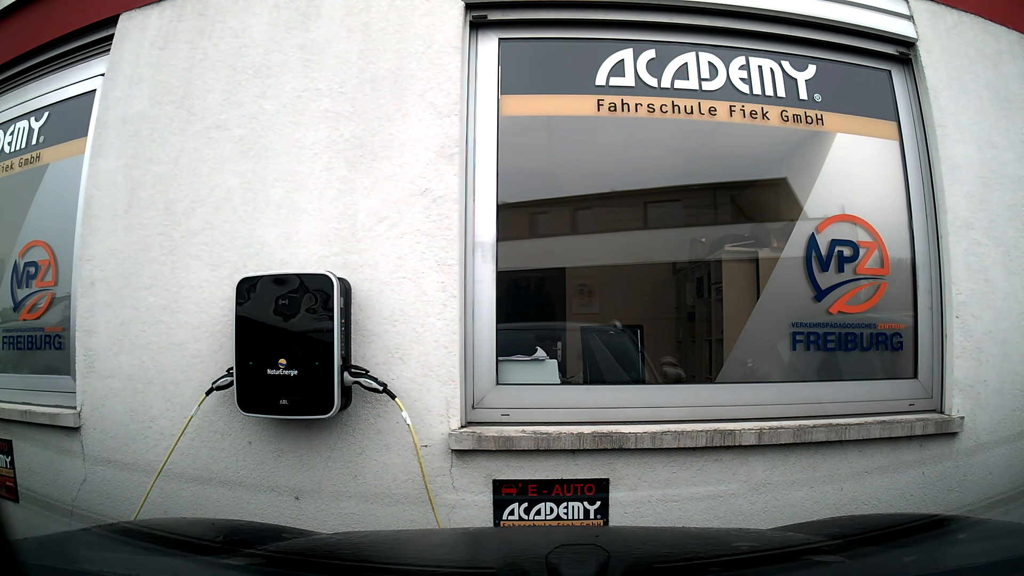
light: Day
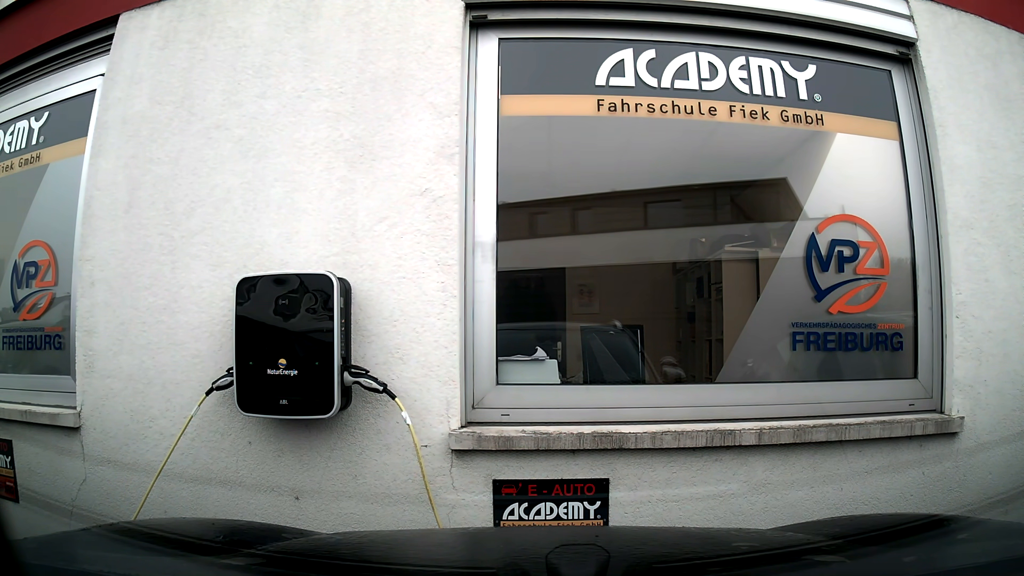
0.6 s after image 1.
(0.0, 0.0) m; 0°
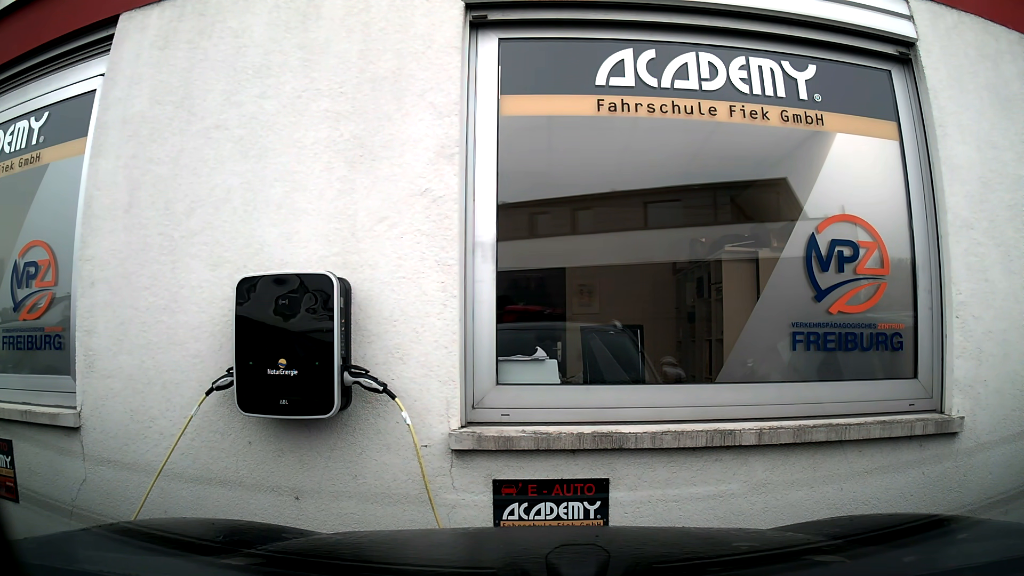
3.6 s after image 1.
(0.0, 0.0) m; 0°
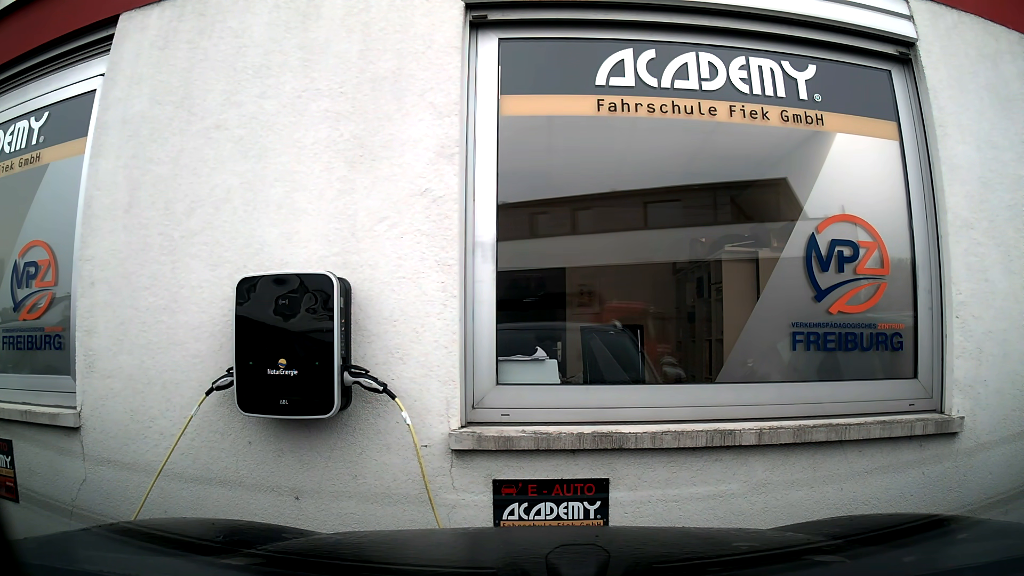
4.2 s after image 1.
(0.0, 0.0) m; 0°
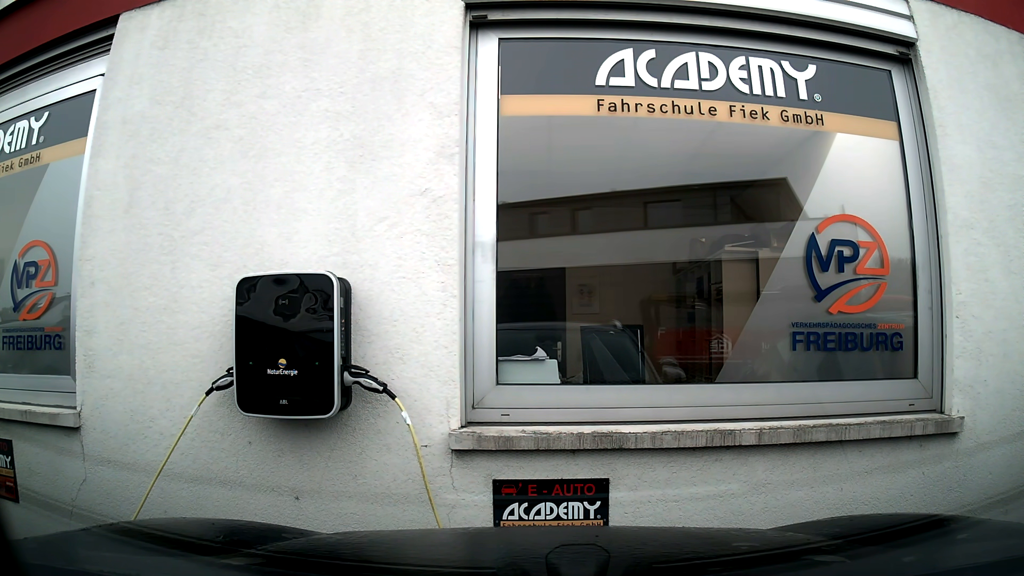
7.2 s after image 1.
(0.0, 0.0) m; 0°
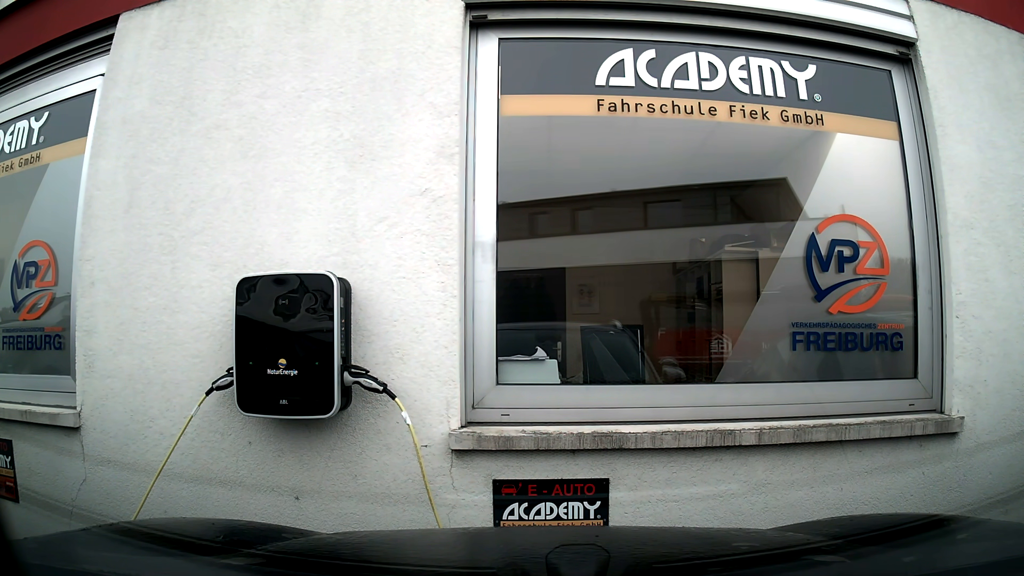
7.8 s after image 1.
(0.0, 0.0) m; 0°
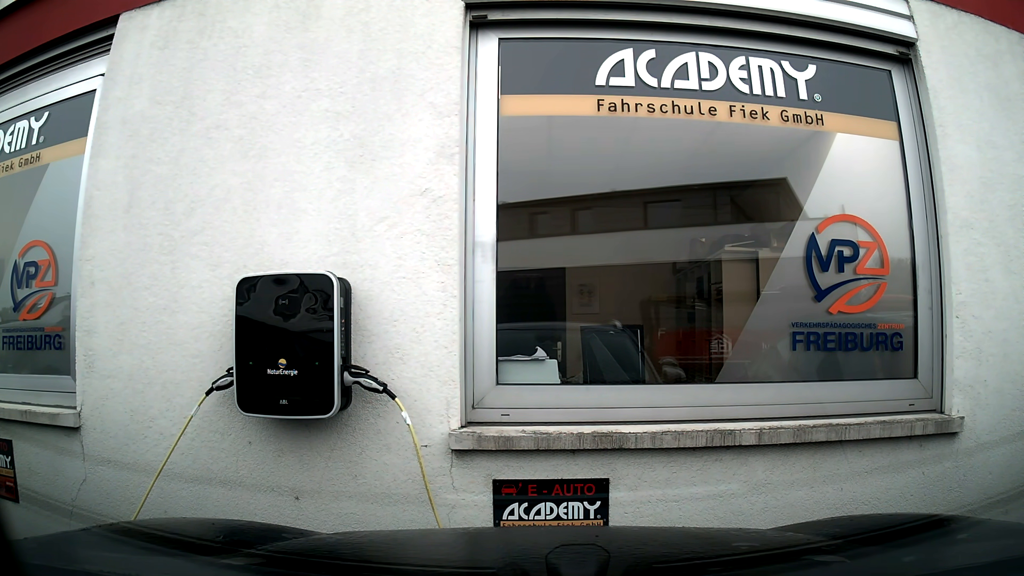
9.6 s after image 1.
(0.0, 0.0) m; 0°
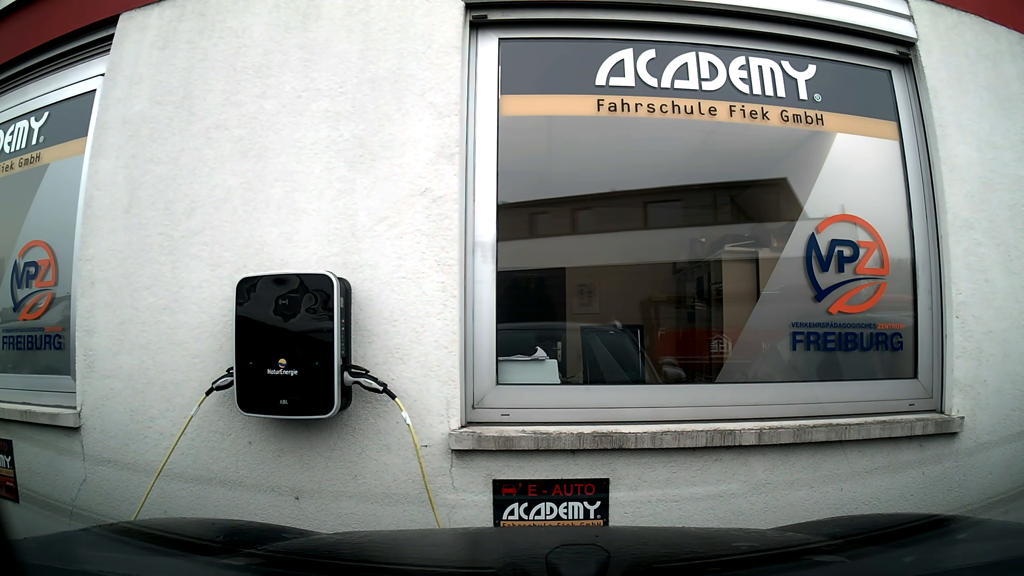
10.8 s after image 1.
(0.0, 0.0) m; 0°
